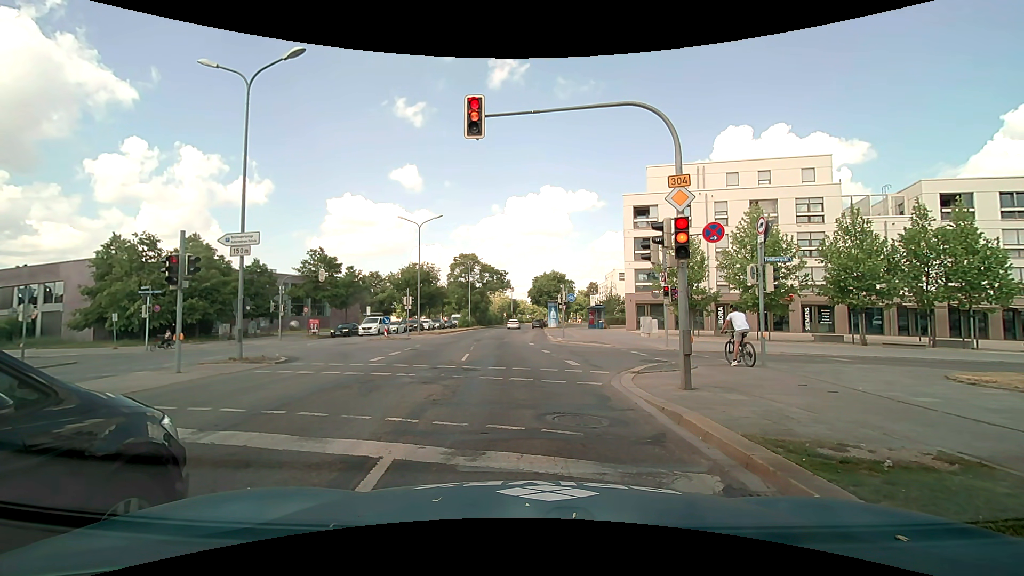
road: primary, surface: asphalt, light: Day
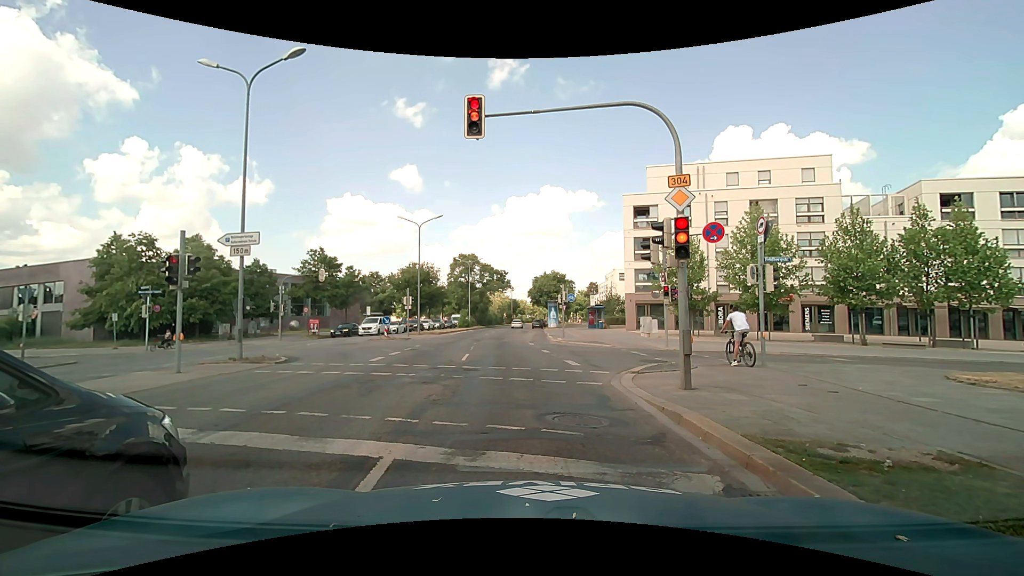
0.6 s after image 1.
(0.0, 0.0) m; 0°
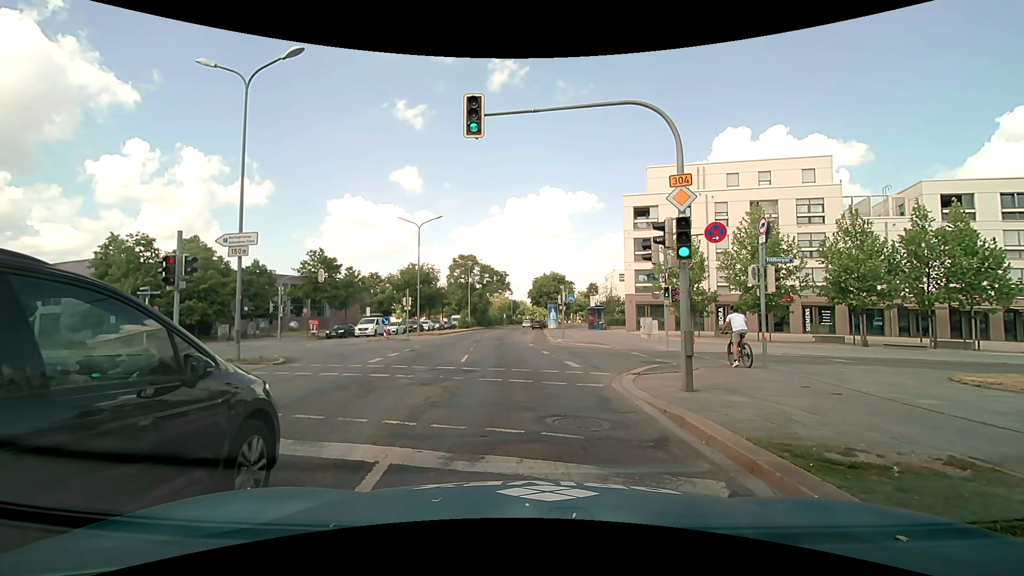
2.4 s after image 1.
(0.0, +0.1) m; 0°
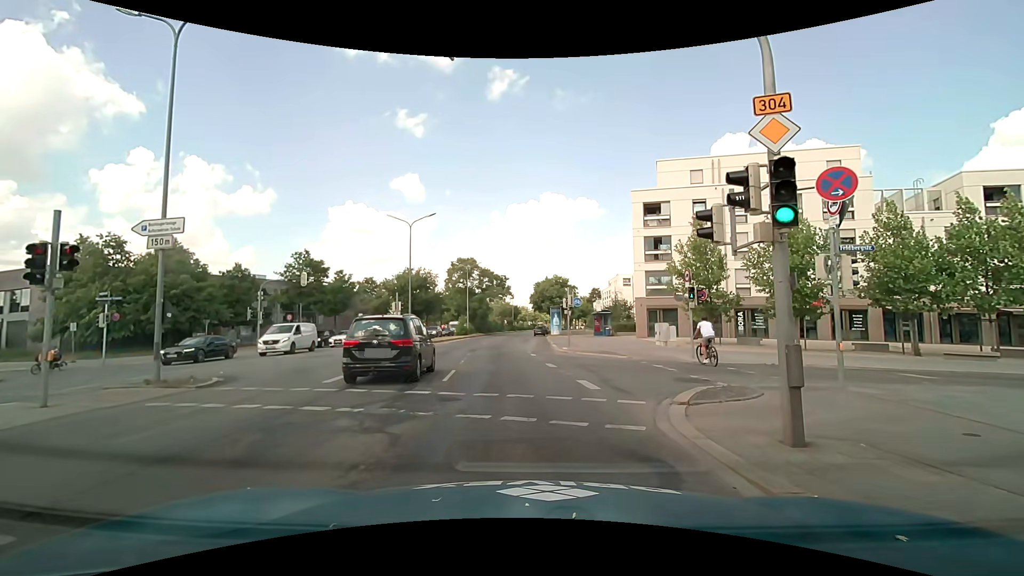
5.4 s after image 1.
(-0.1, +3.9) m; -3°
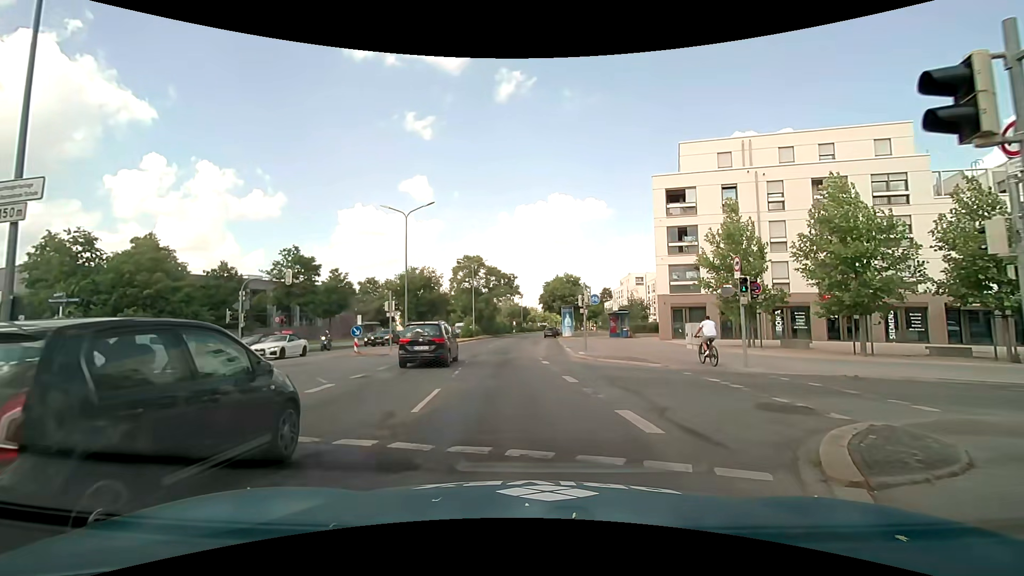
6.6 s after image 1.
(-0.1, +4.4) m; -1°
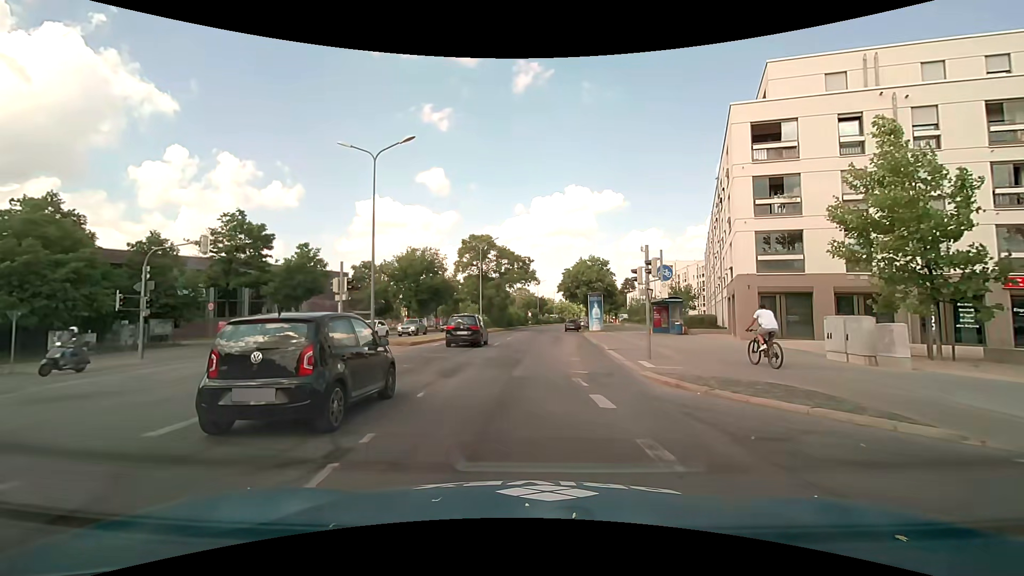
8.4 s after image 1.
(-0.4, +11.7) m; -3°
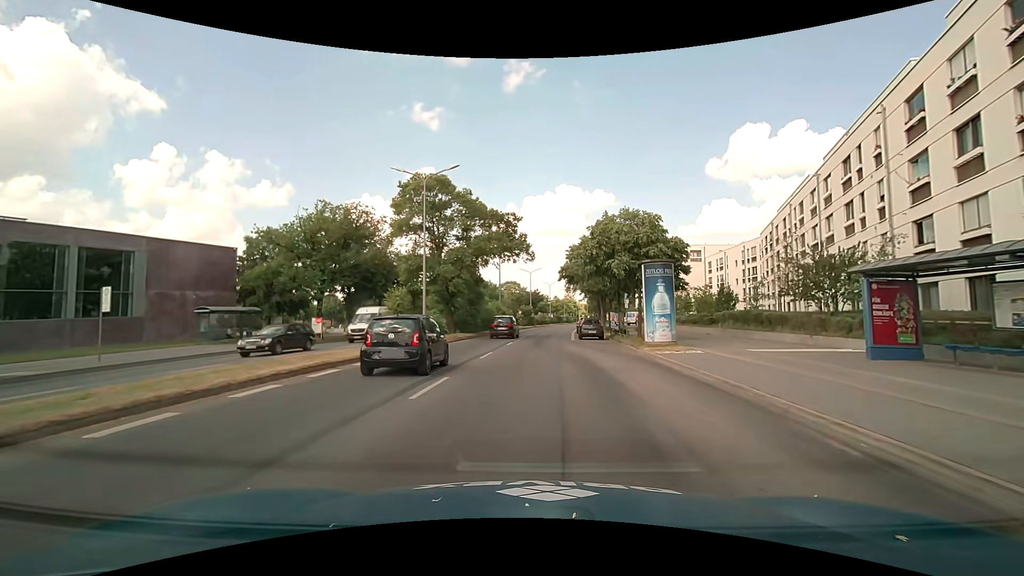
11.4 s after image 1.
(+0.4, +26.6) m; +2°
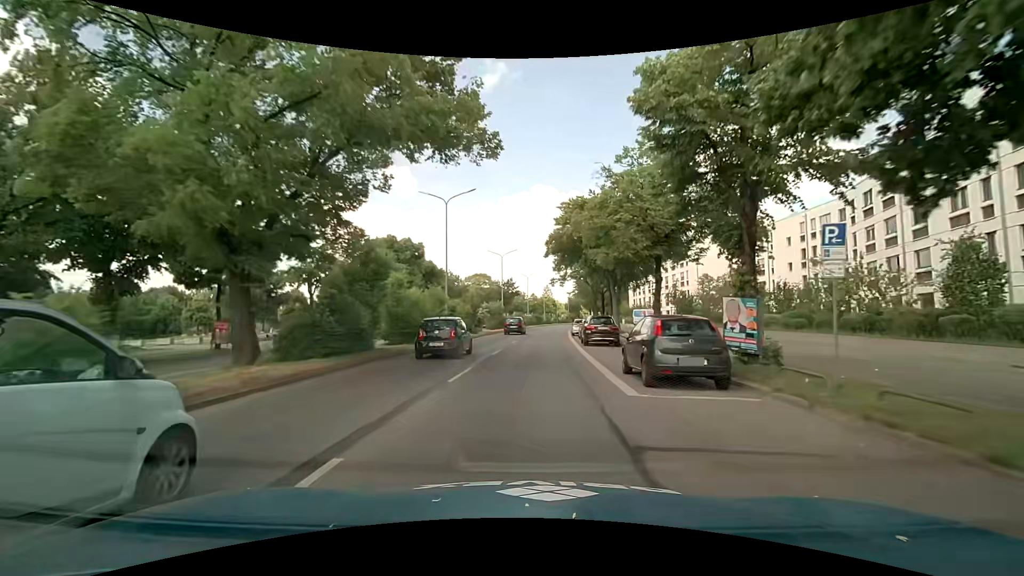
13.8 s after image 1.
(+0.3, +24.7) m; +2°
(0, +10) (0, +20) (+1, +30) (+1, +40) (+2, +50) (+3, +60) (+4, +70) (+5, +80) (+6, +90) (+8, +100) m
